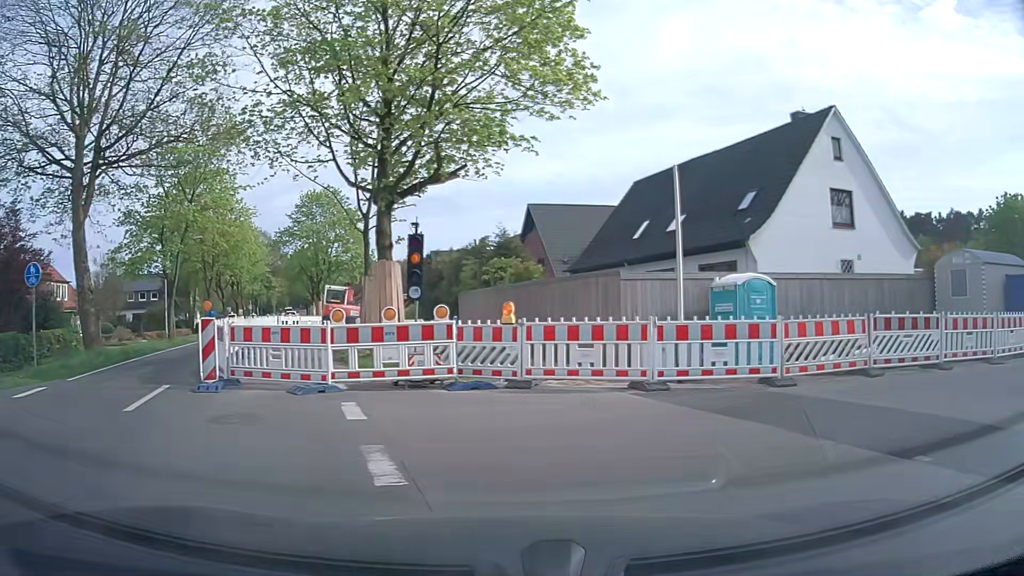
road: tertiary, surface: asphalt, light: Day
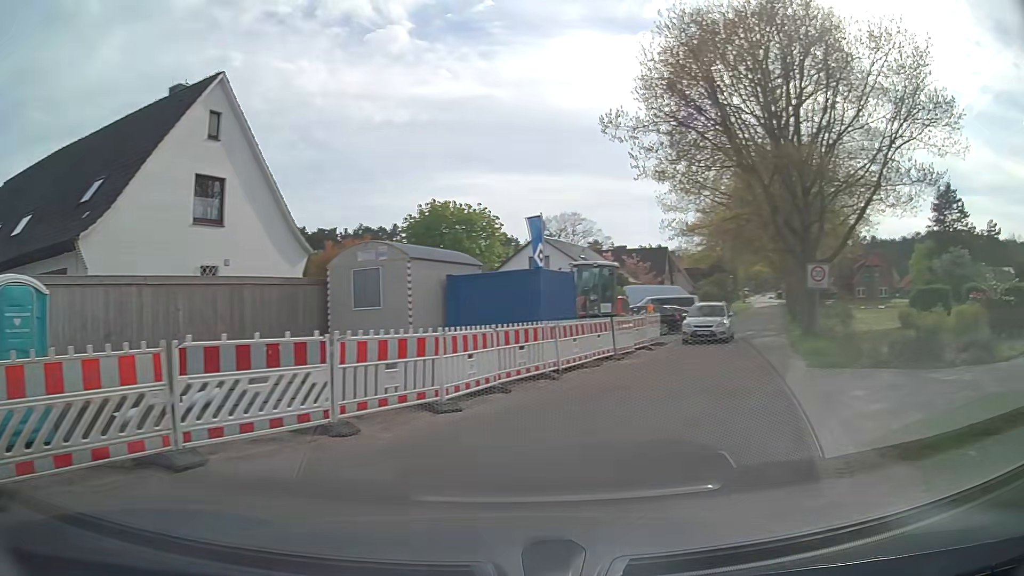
(+2.6, +5.9) m; +50°
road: residential
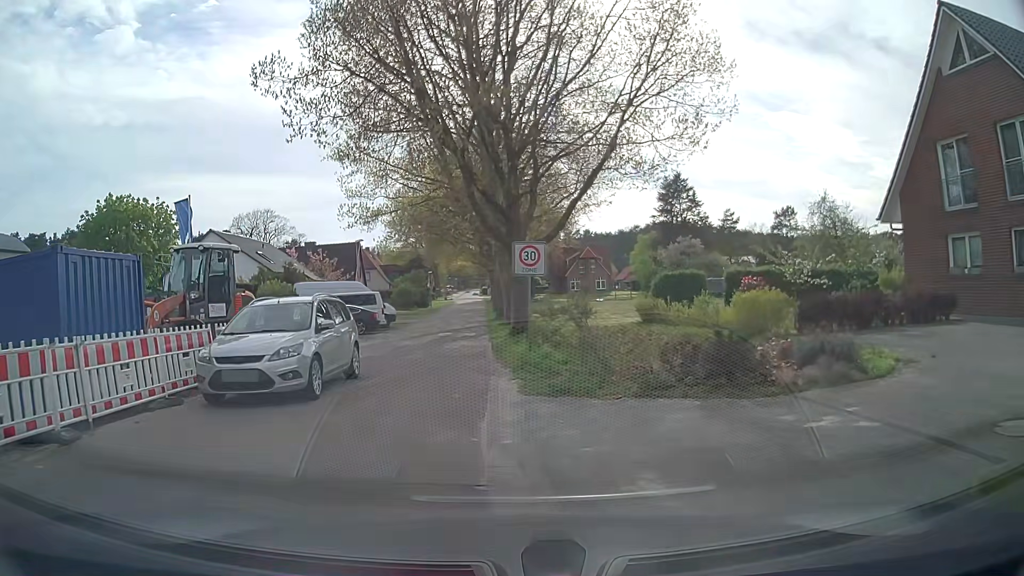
(+2.0, +6.1) m; +22°
(0, +10) (-1, +20) (-1, +30) (-1, +40) (-1, +50) (0, +60) (0, +70) (0, +80) (0, +90) (+1, +100) m
